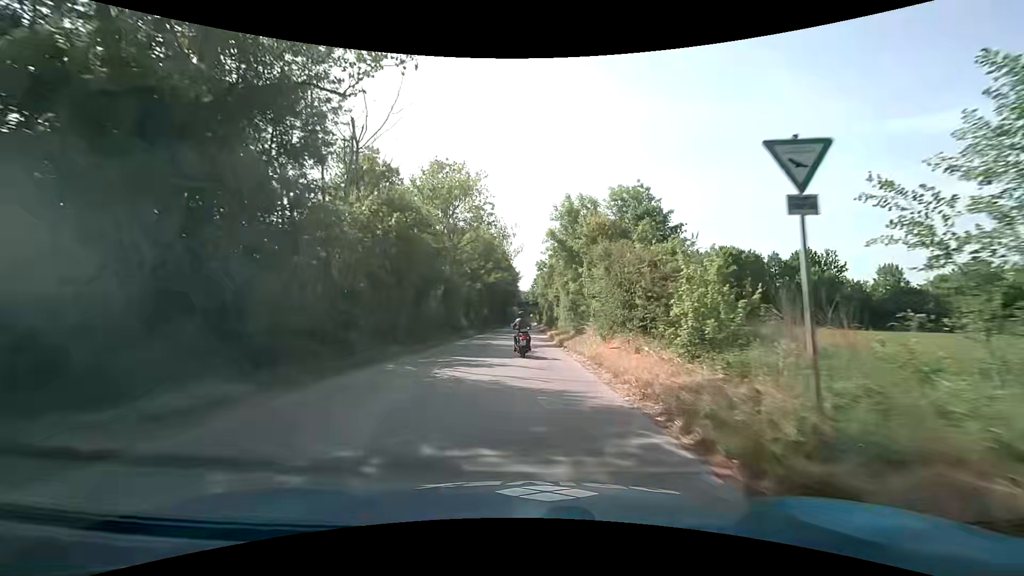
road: service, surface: asphalt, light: Day
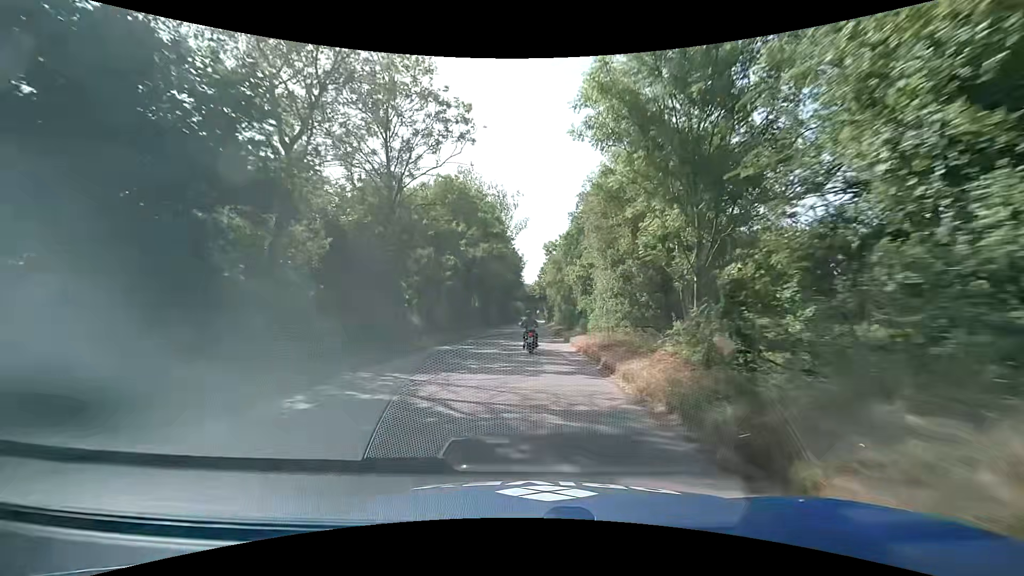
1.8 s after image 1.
(-0.2, +21.7) m; -2°
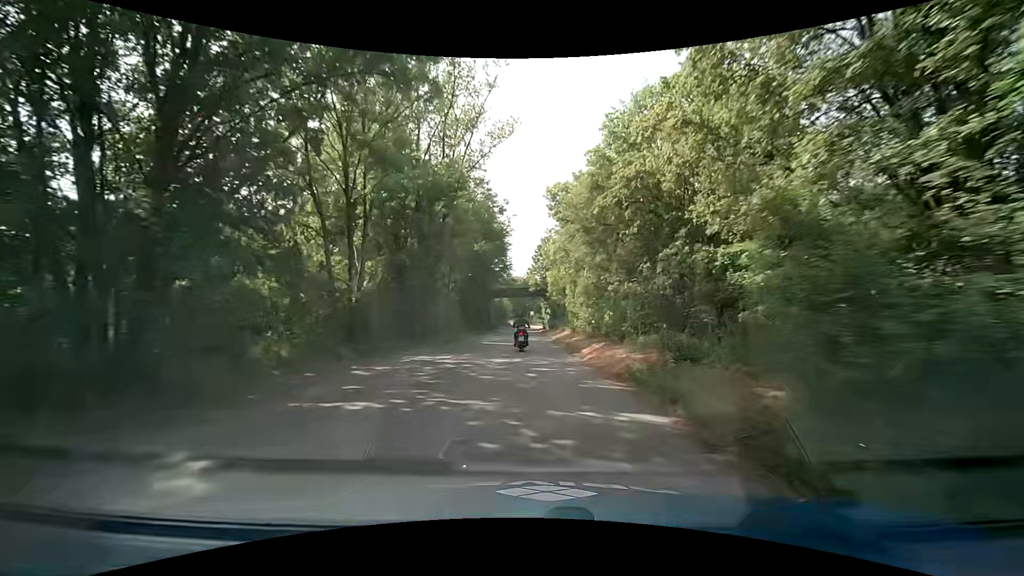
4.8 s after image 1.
(+0.6, +37.1) m; +1°
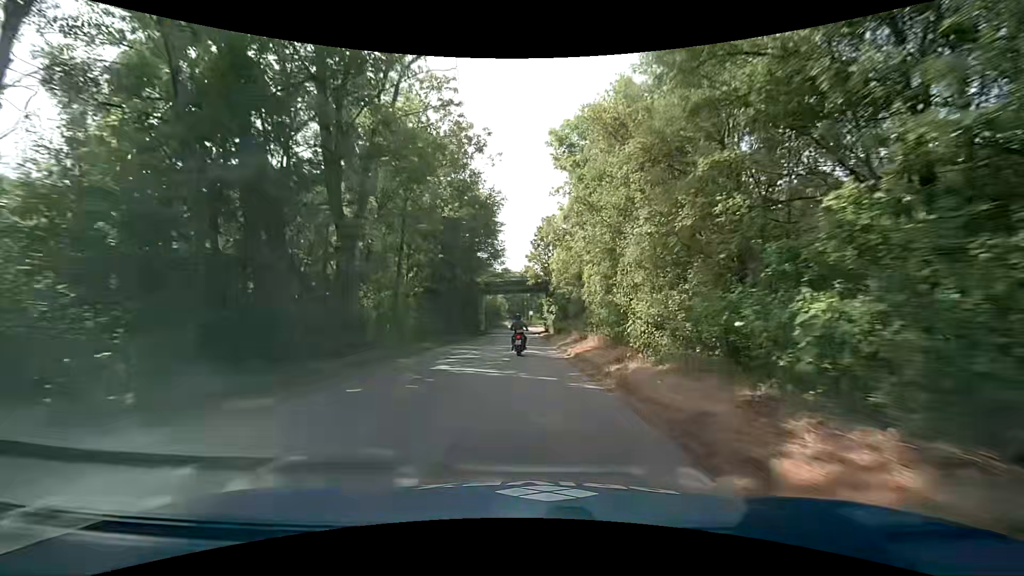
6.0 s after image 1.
(0.0, +14.9) m; 0°
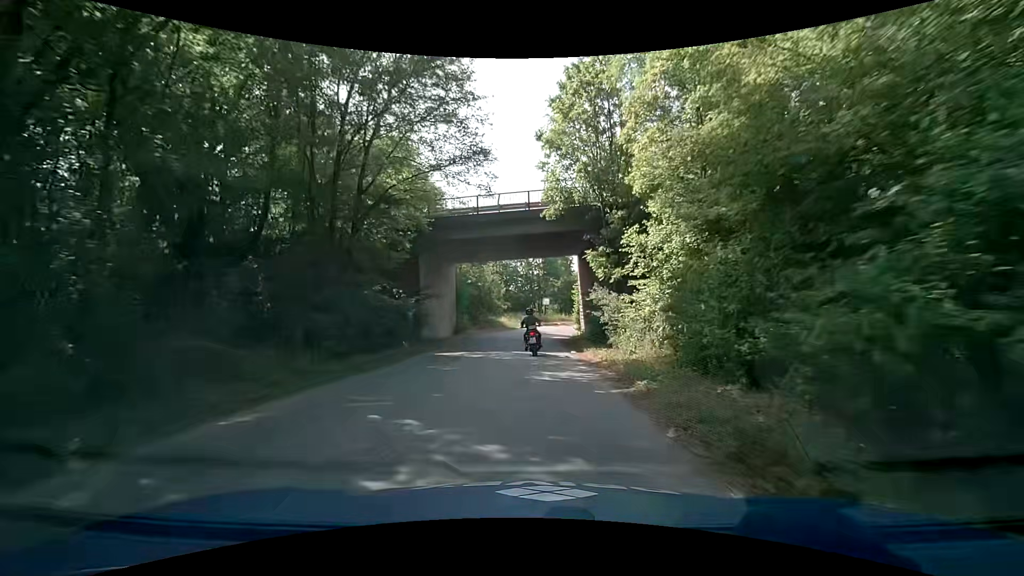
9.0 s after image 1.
(0.0, +35.7) m; -2°
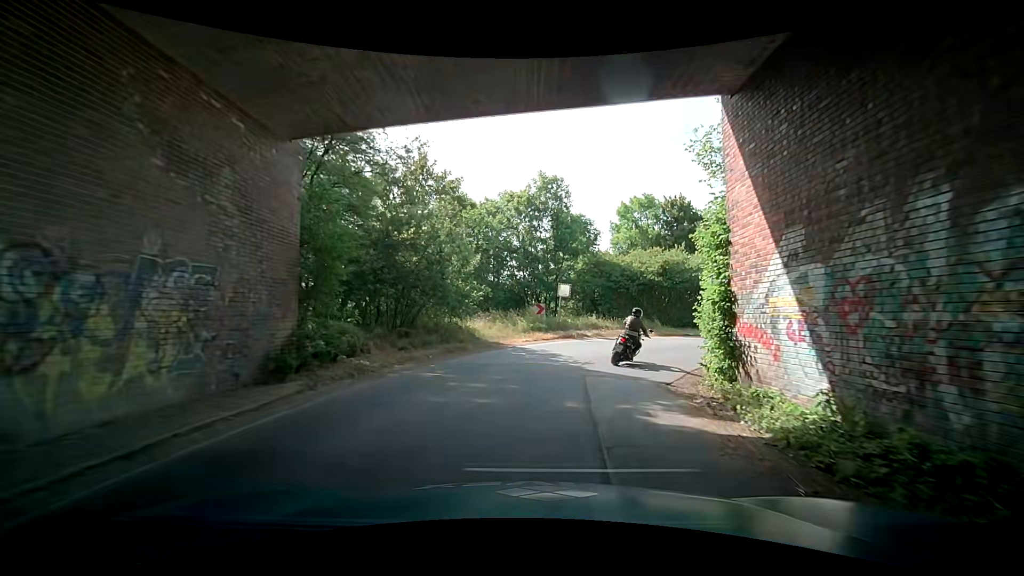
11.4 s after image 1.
(+0.3, +24.4) m; +1°
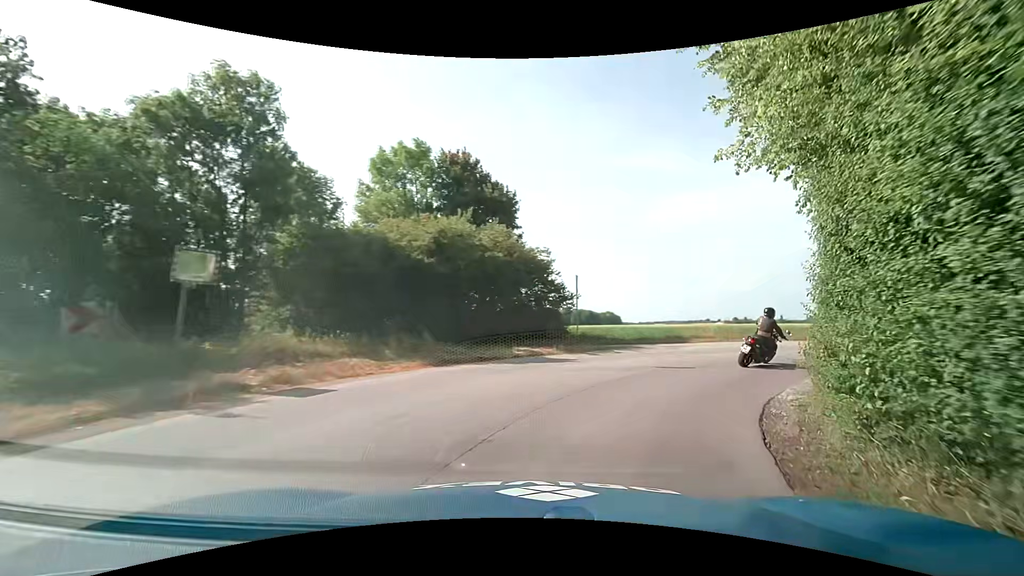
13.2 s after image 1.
(+1.4, +15.3) m; +20°
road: tertiary
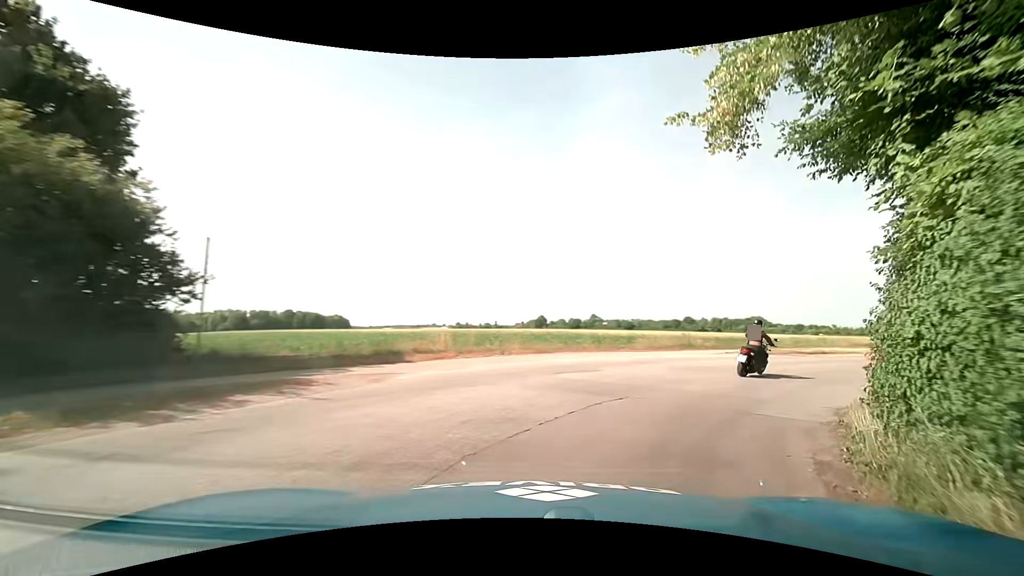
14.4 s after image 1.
(+3.1, +9.8) m; +32°
(+3, +9) (+10, +17) (+17, +23) (+25, +30) (+33, +36) (+40, +43) (+48, +49) (+55, +56) (+63, +62) (+70, +69) m
